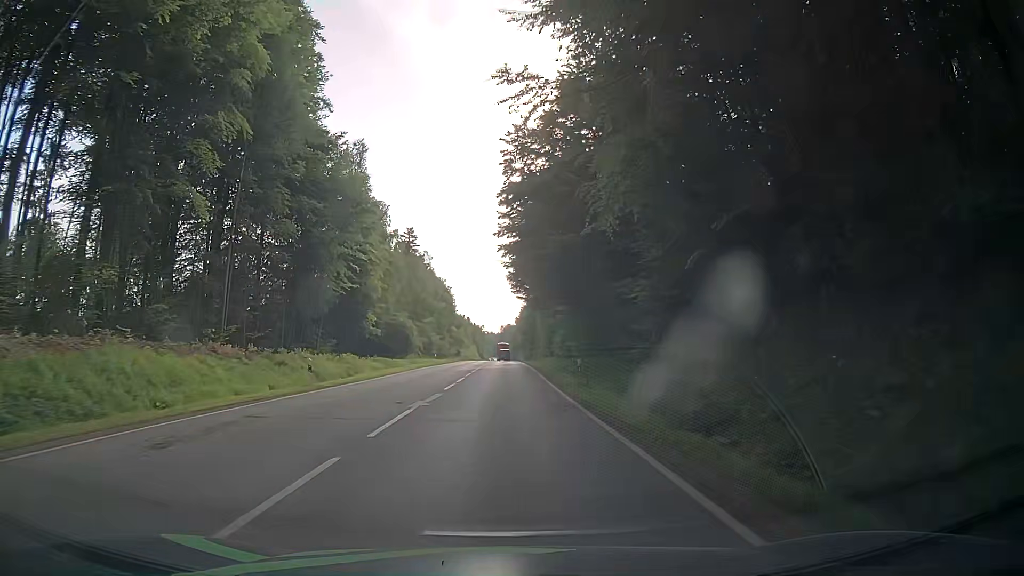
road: secondary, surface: asphalt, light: Day
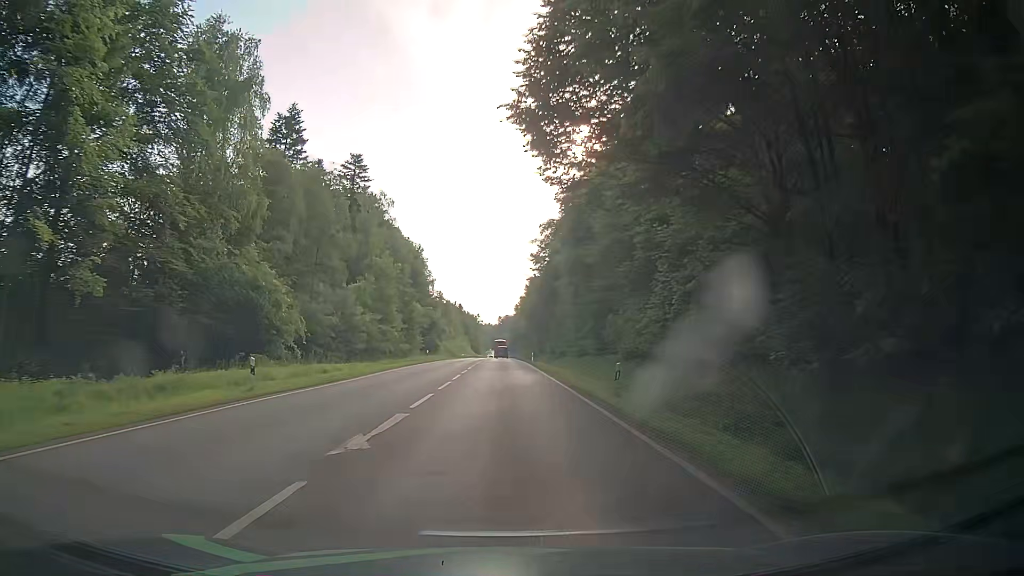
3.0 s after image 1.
(0.0, +49.9) m; 0°
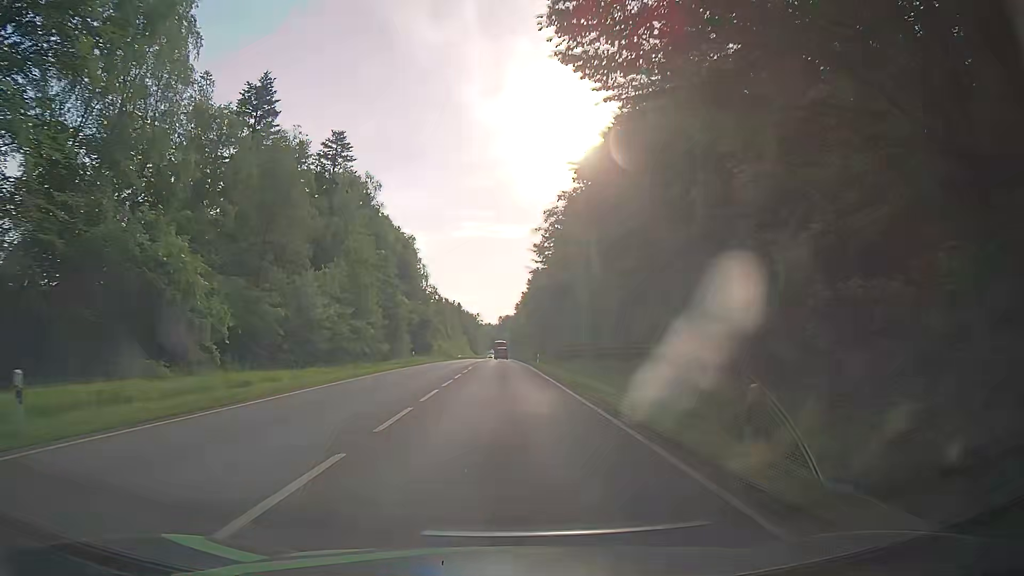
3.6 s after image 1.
(-0.1, +10.3) m; -1°
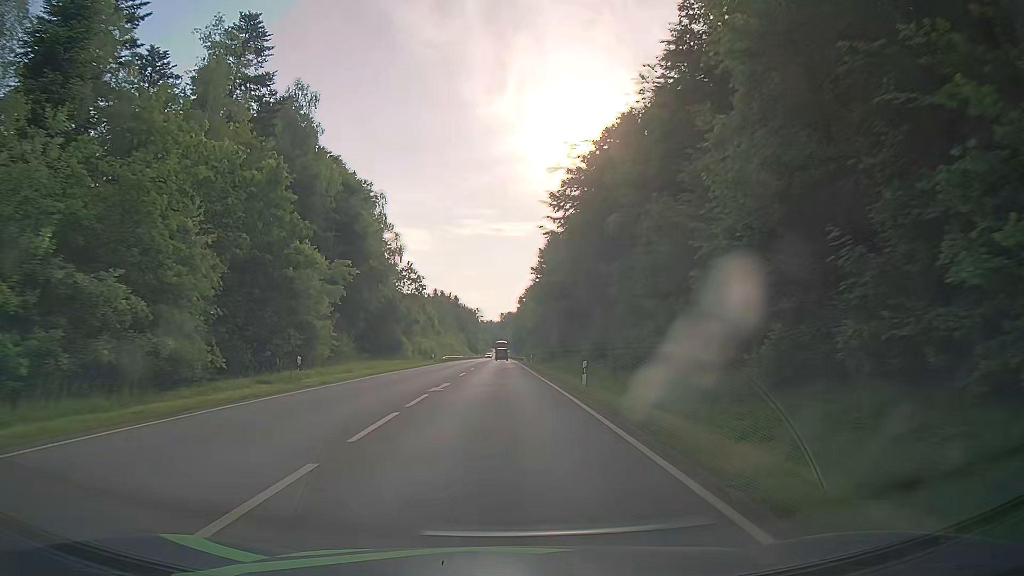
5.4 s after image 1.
(+0.2, +31.2) m; 0°
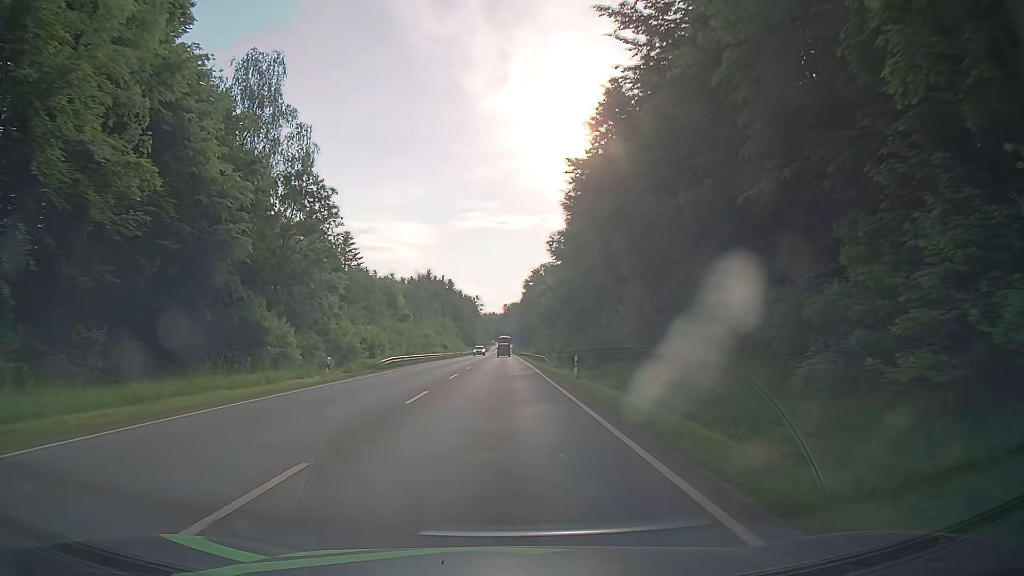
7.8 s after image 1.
(+0.1, +42.4) m; 0°
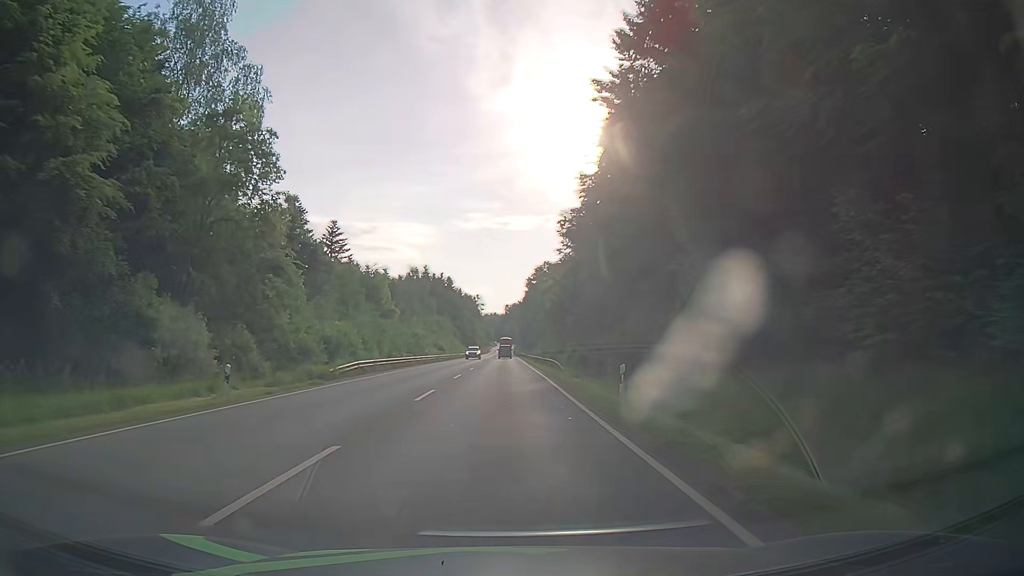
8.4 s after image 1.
(0.0, +10.7) m; 0°
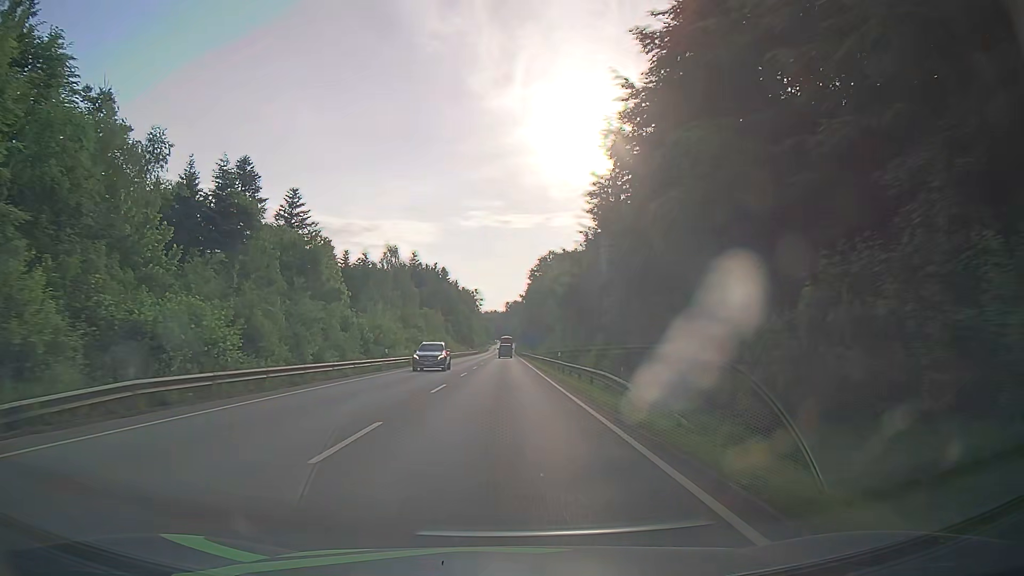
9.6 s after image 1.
(+0.2, +21.4) m; +1°
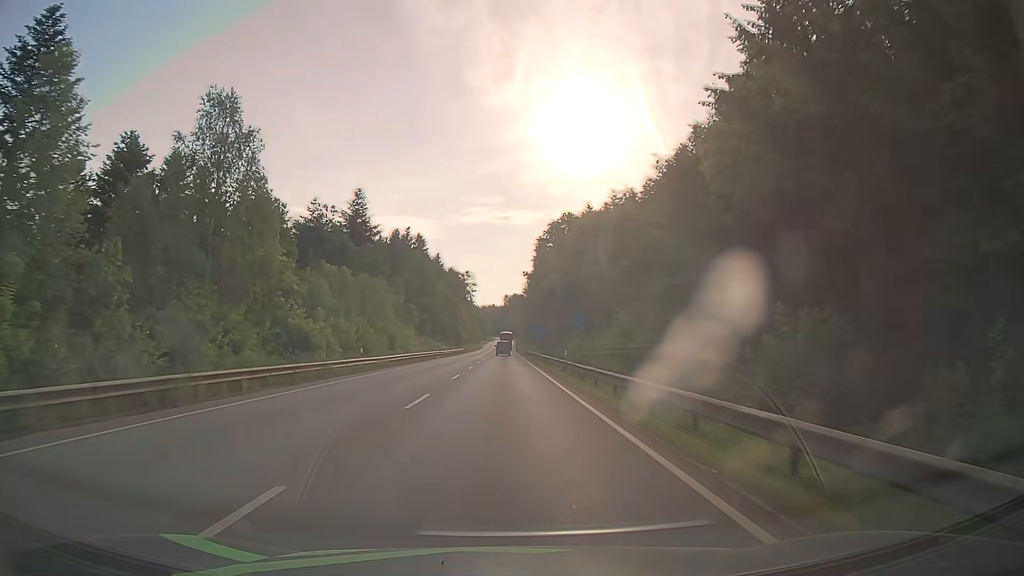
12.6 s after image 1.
(-0.1, +53.9) m; 0°
(0, +10) (0, +20) (0, +30) (0, +40) (0, +50) (0, +60) (0, +70) (0, +80) (0, +90) (+1, +100) m
